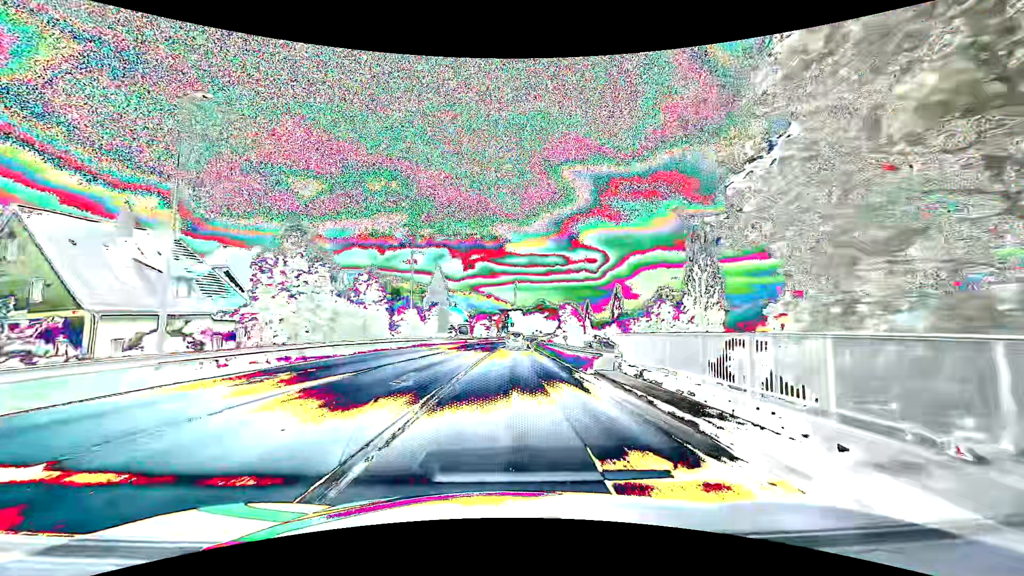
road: primary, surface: asphalt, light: Day
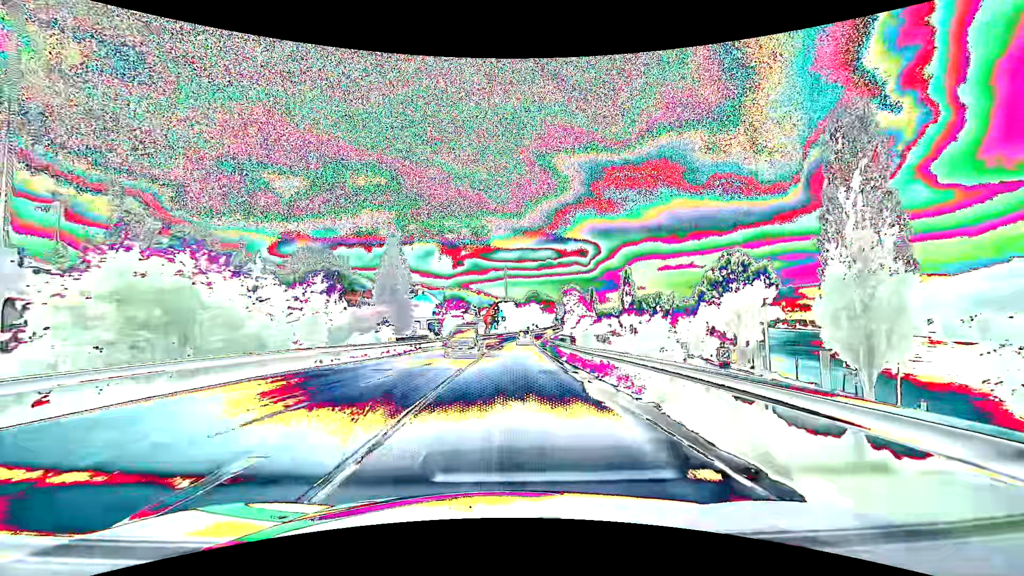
(+0.4, +35.8) m; +1°
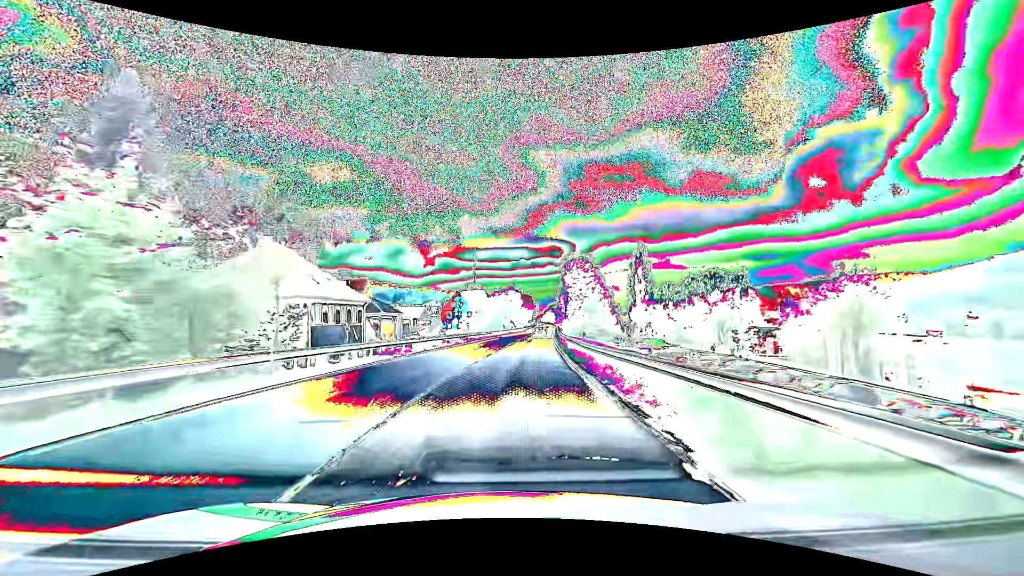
(+0.7, +52.3) m; +3°
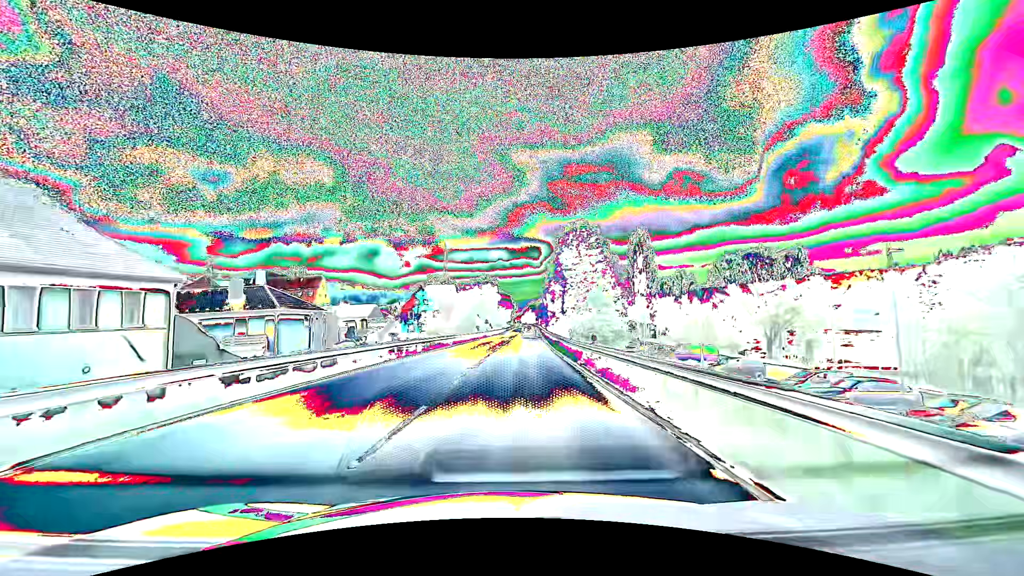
(+0.5, +22.9) m; +3°
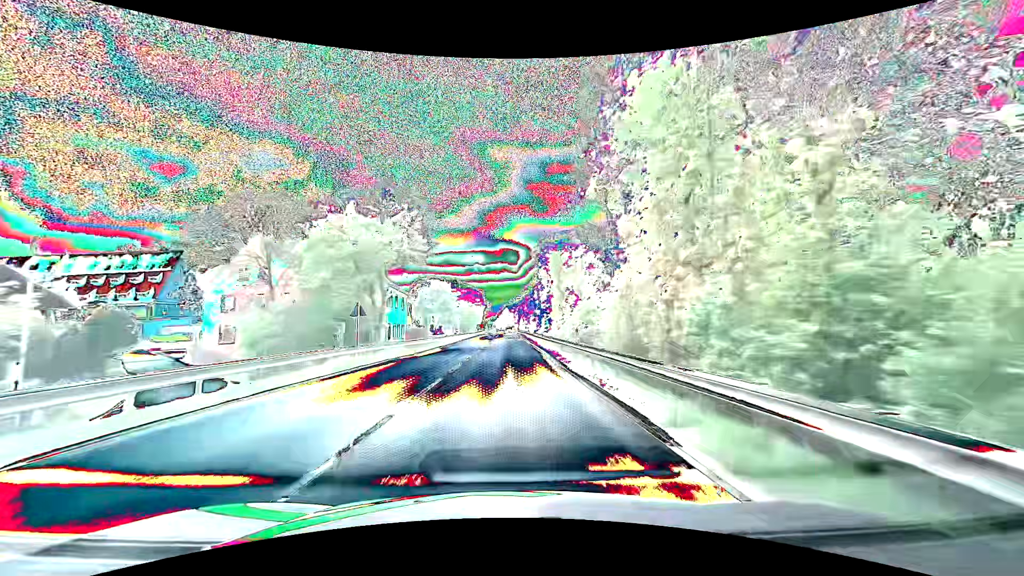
(+2.0, +61.8) m; +3°
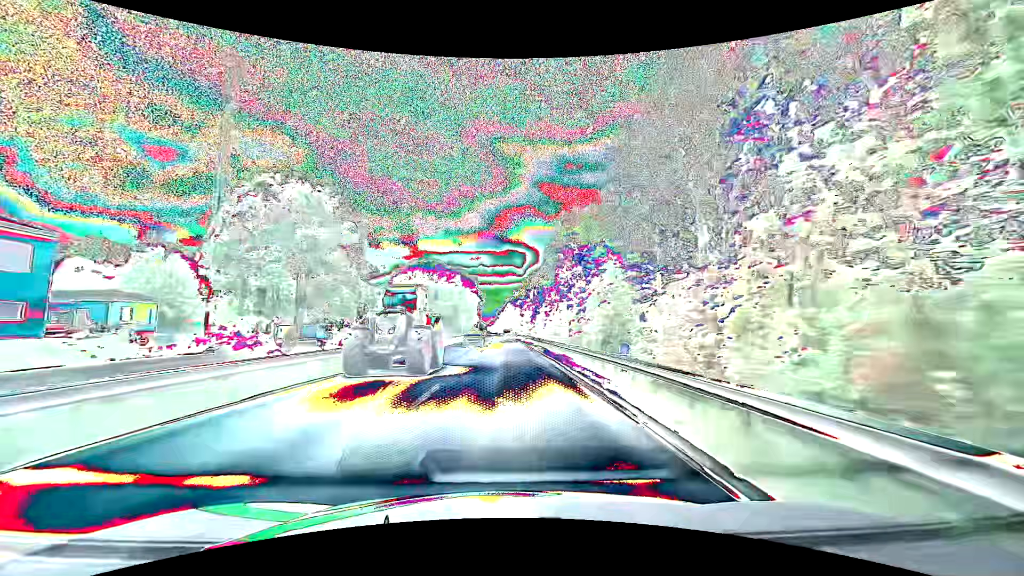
(-0.5, +68.1) m; 0°
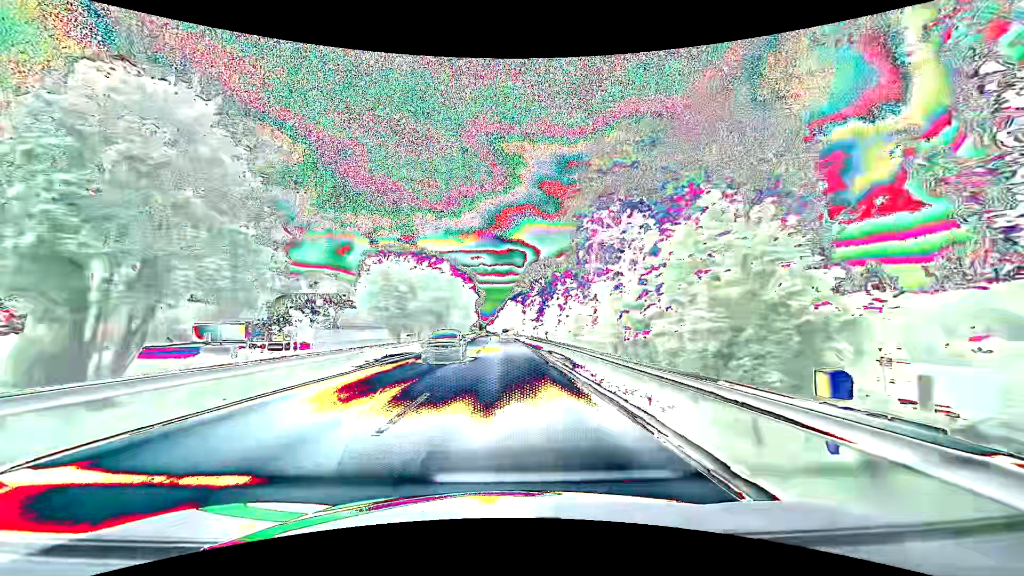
(0.0, +14.3) m; 0°
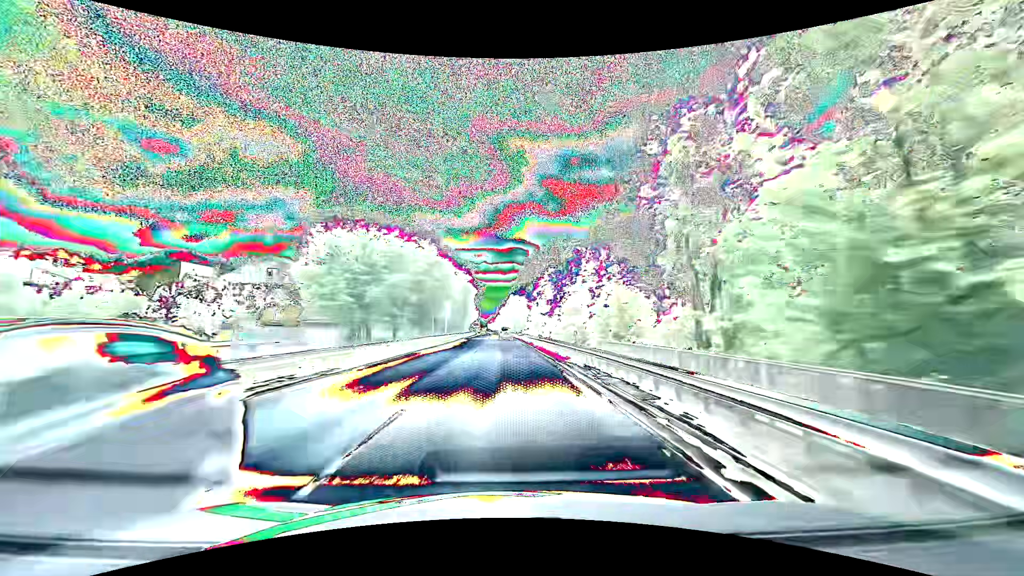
(0.0, +14.6) m; 0°
(0, +10) (0, +20) (0, +30) (0, +40) (-1, +50) (-1, +60) (-1, +70) (-1, +80) (-2, +90) (-2, +100) m
